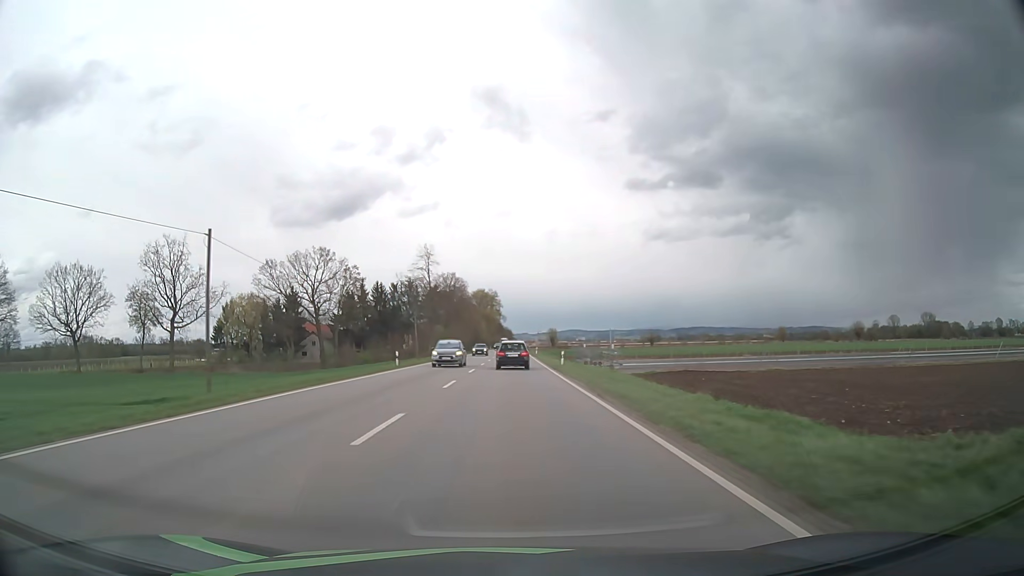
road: primary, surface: asphalt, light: Day
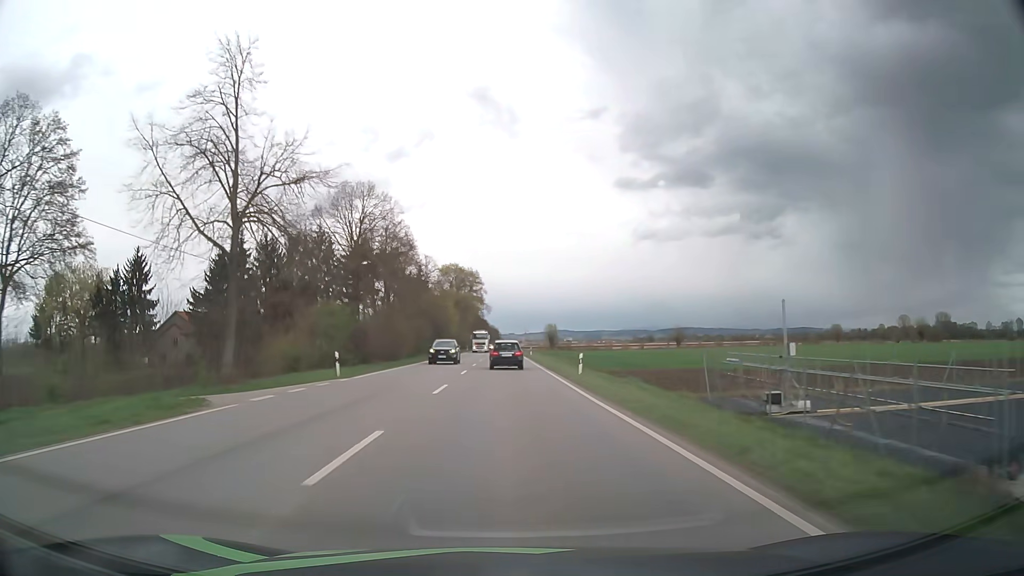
(+0.3, +62.3) m; +1°
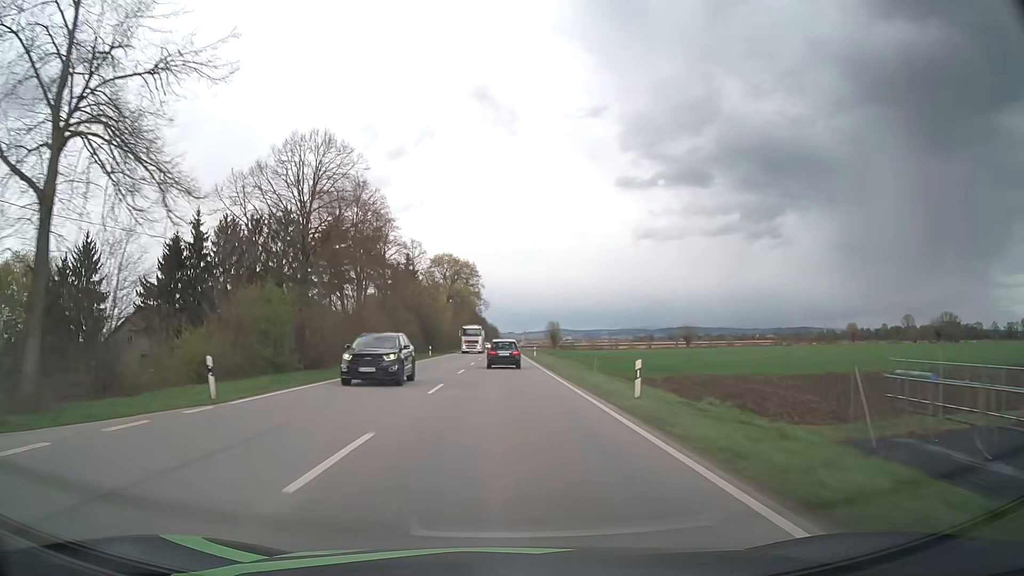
(0.0, +12.4) m; 0°
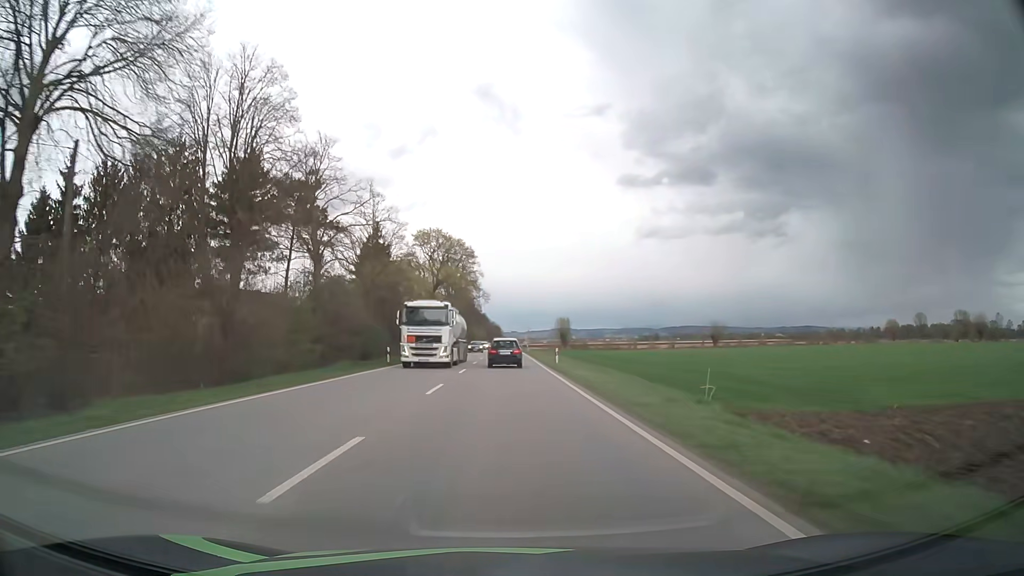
(0.0, +24.5) m; 0°
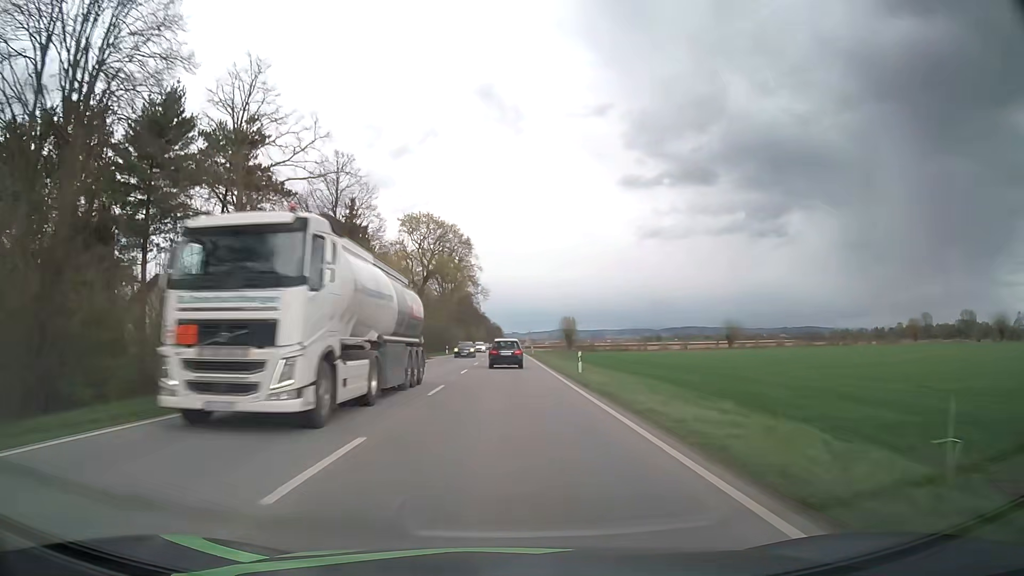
(0.0, +12.0) m; 0°
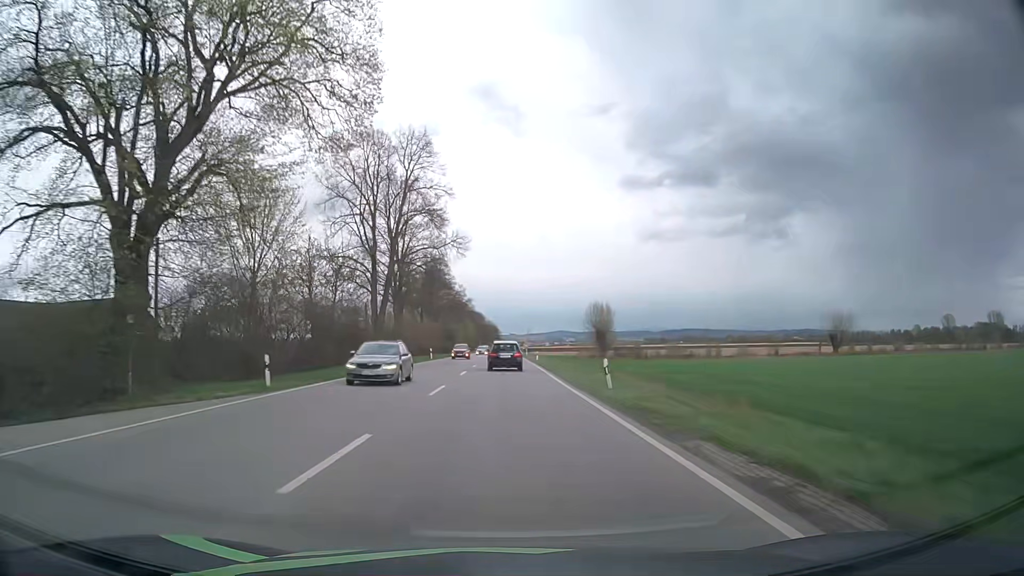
(+0.1, +59.1) m; 0°
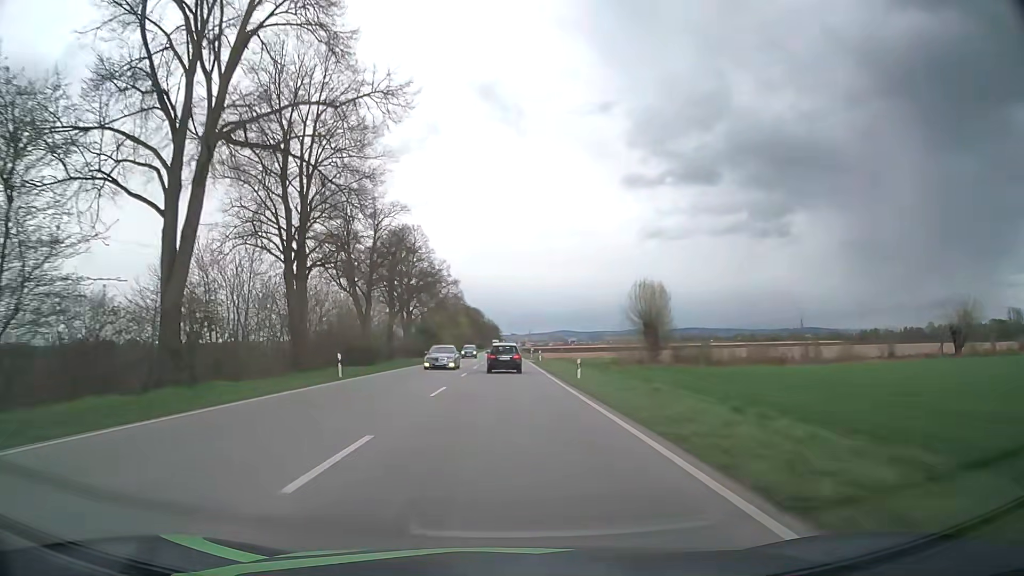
(0.0, +35.8) m; 0°
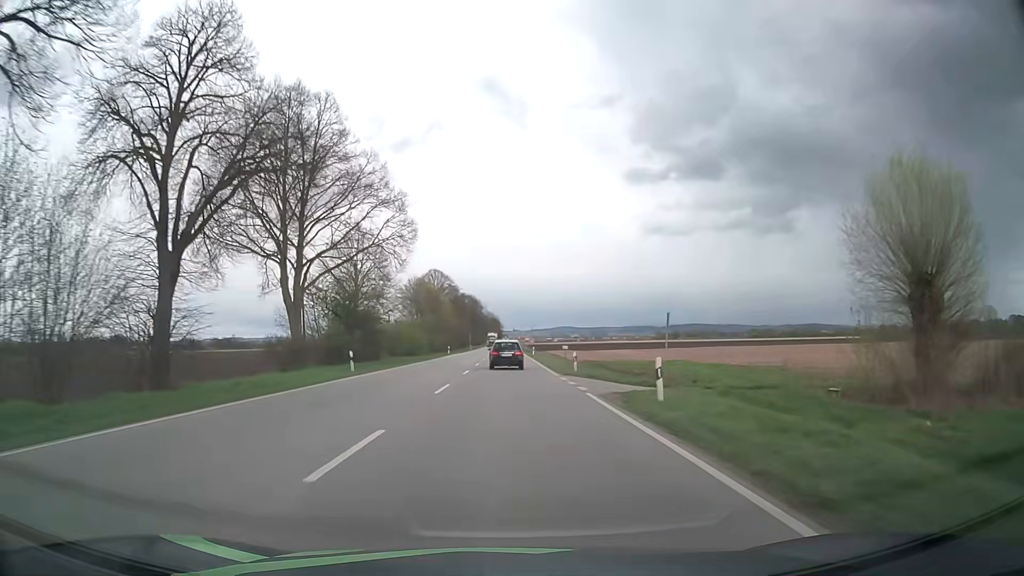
(0.0, +47.6) m; 0°
(0, +10) (0, +20) (0, +30) (0, +40) (0, +50) (0, +60) (0, +70) (0, +80) (0, +90) (0, +100) m
